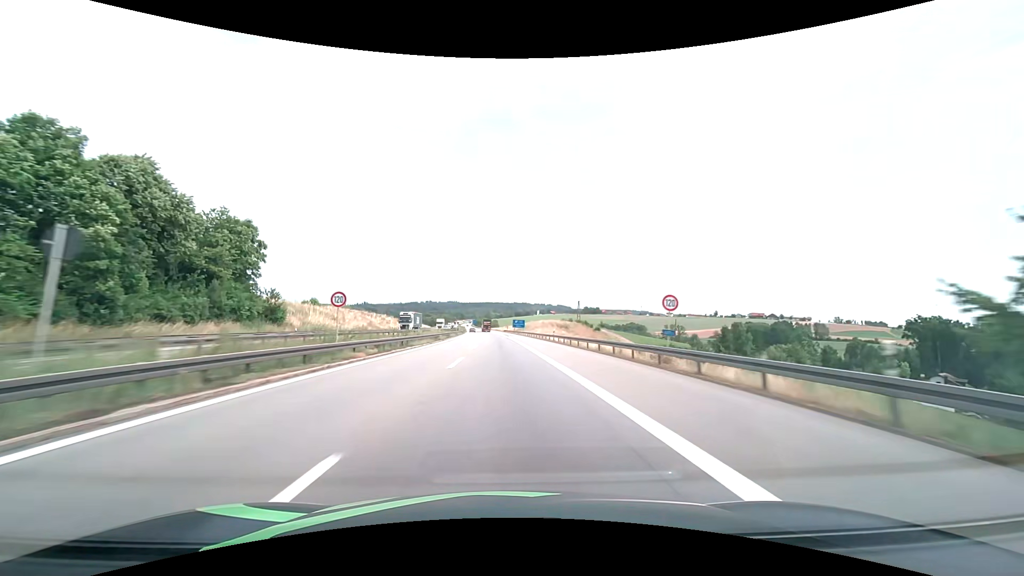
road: motorway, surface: asphalt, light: Day
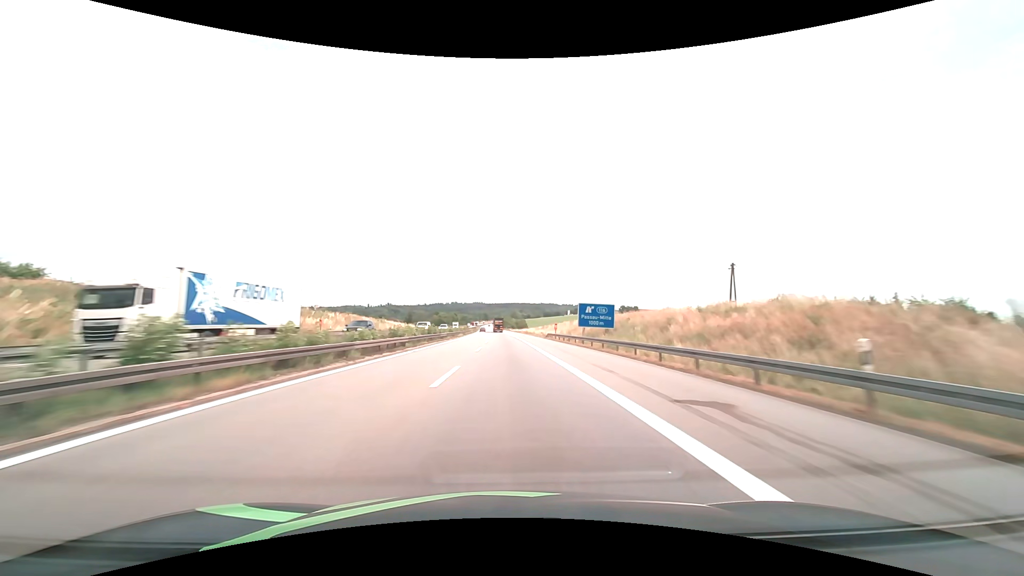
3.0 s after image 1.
(-2.7, +95.0) m; -3°
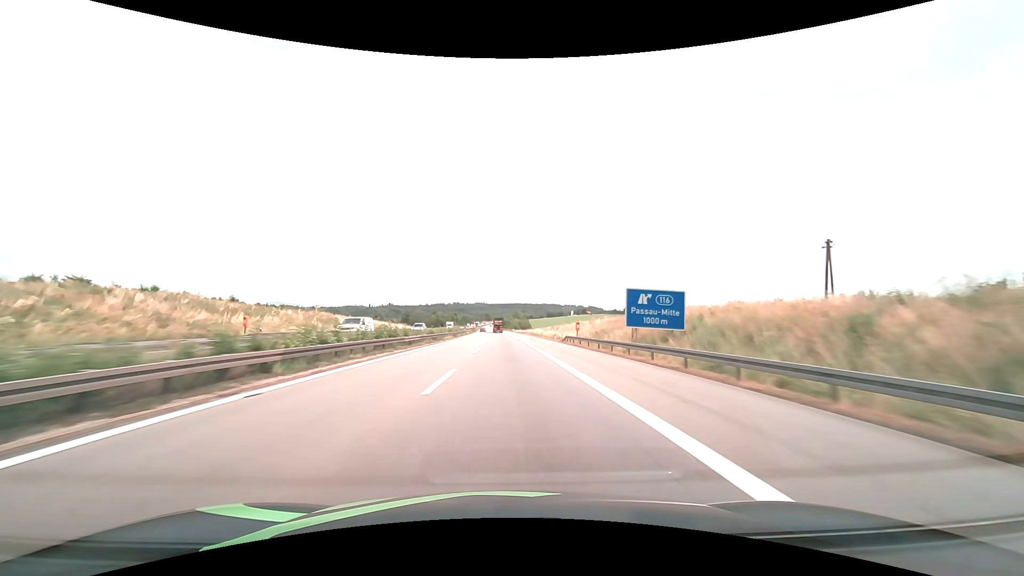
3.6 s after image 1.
(-0.1, +19.0) m; 0°
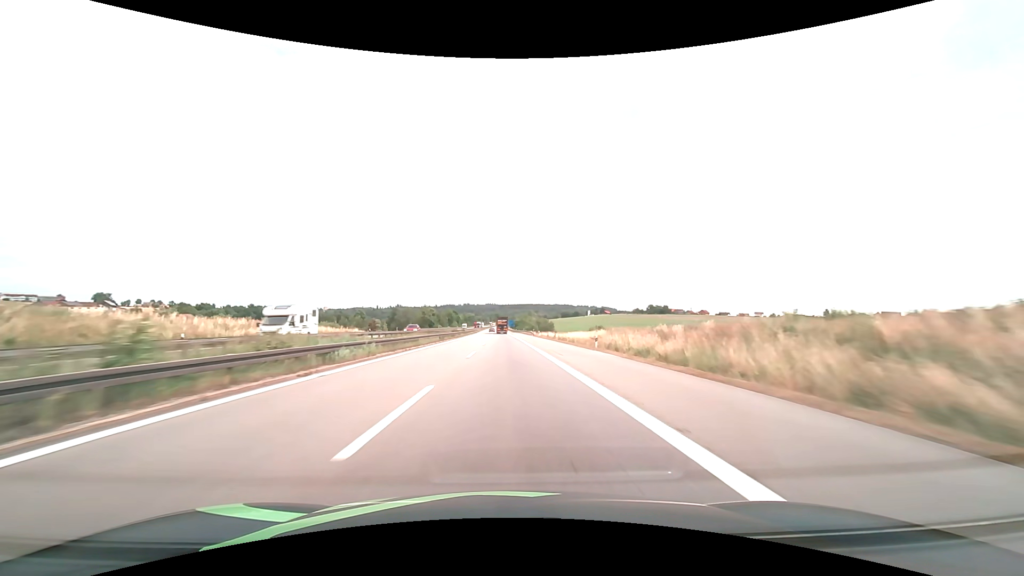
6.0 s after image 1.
(-0.8, +76.0) m; -1°
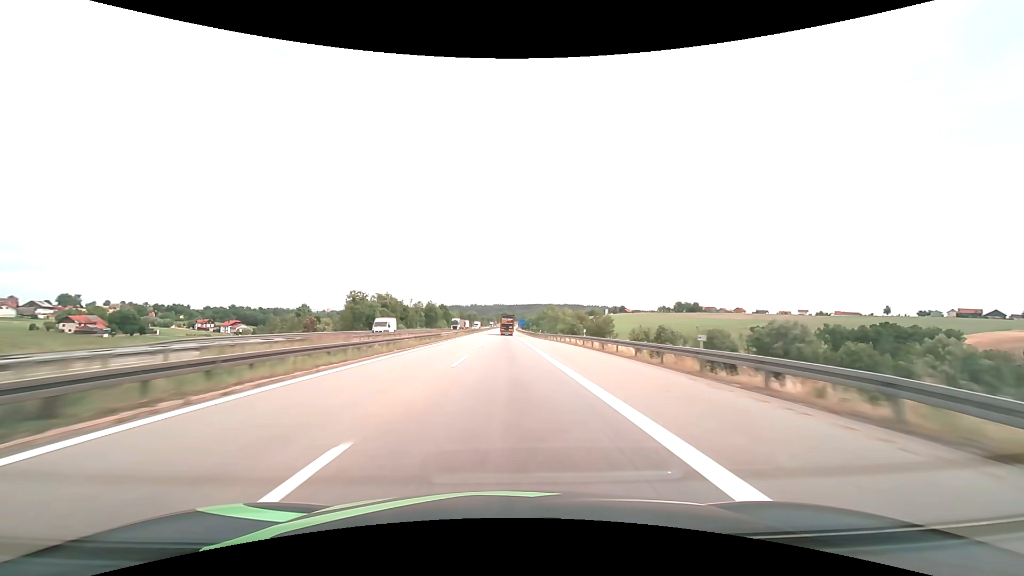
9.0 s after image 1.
(-0.8, +95.0) m; -1°
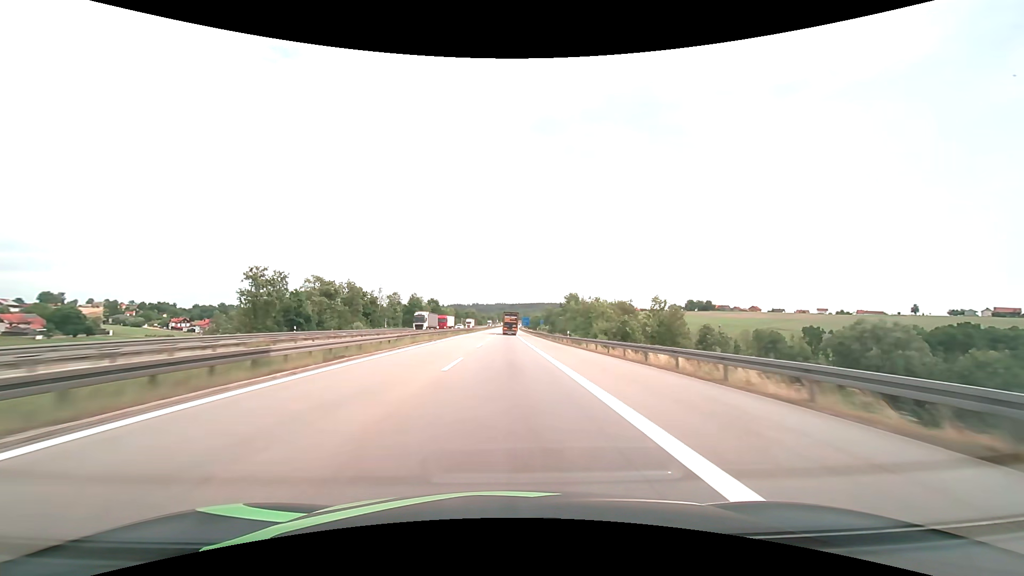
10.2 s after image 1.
(-0.1, +37.8) m; 0°
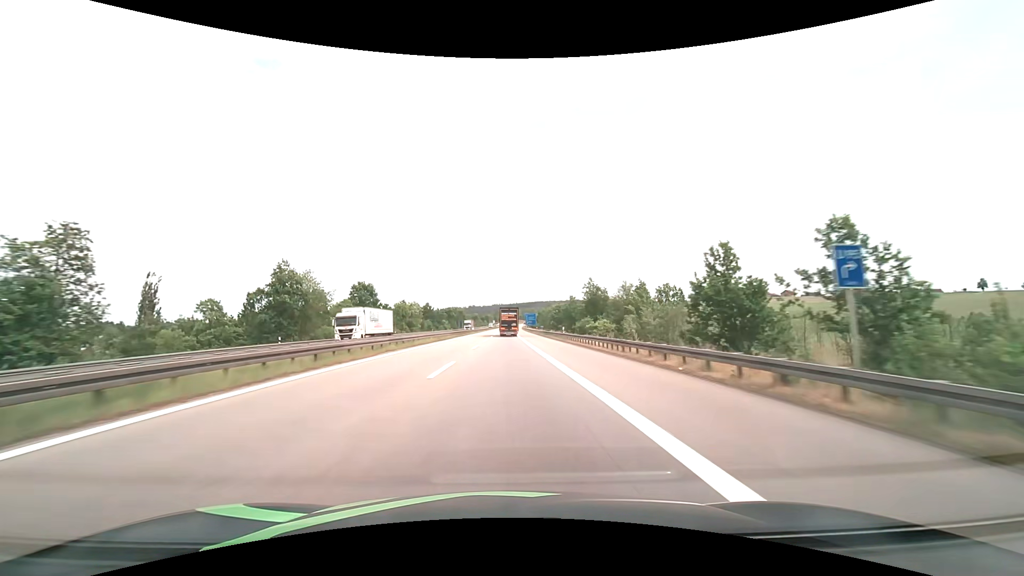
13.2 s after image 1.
(0.0, +91.1) m; 0°
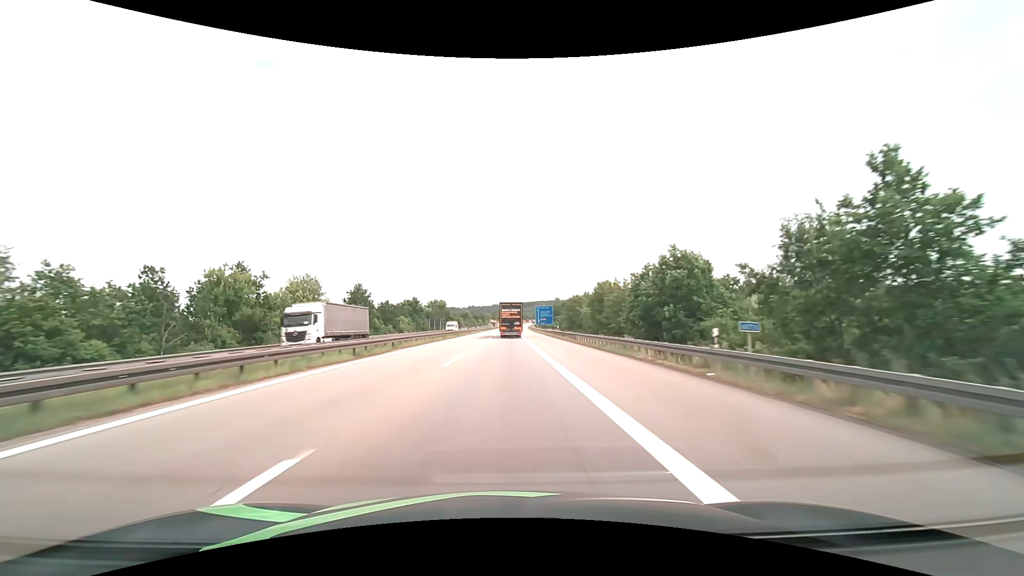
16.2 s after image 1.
(+0.2, +84.9) m; 0°
(0, +10) (0, +20) (0, +30) (0, +40) (0, +50) (0, +60) (0, +70) (0, +80) (0, +90) (0, +100) m
